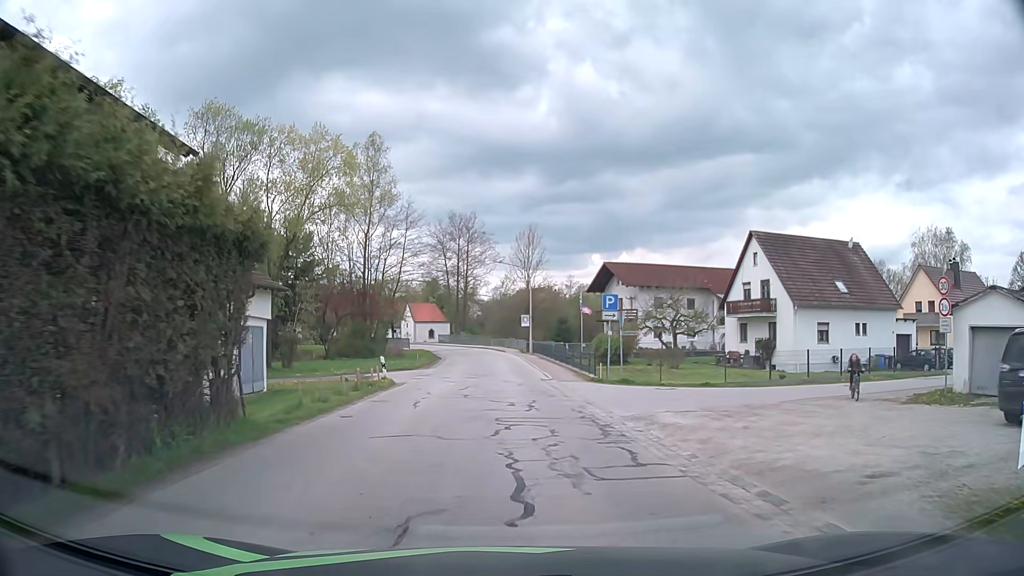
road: tertiary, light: Day
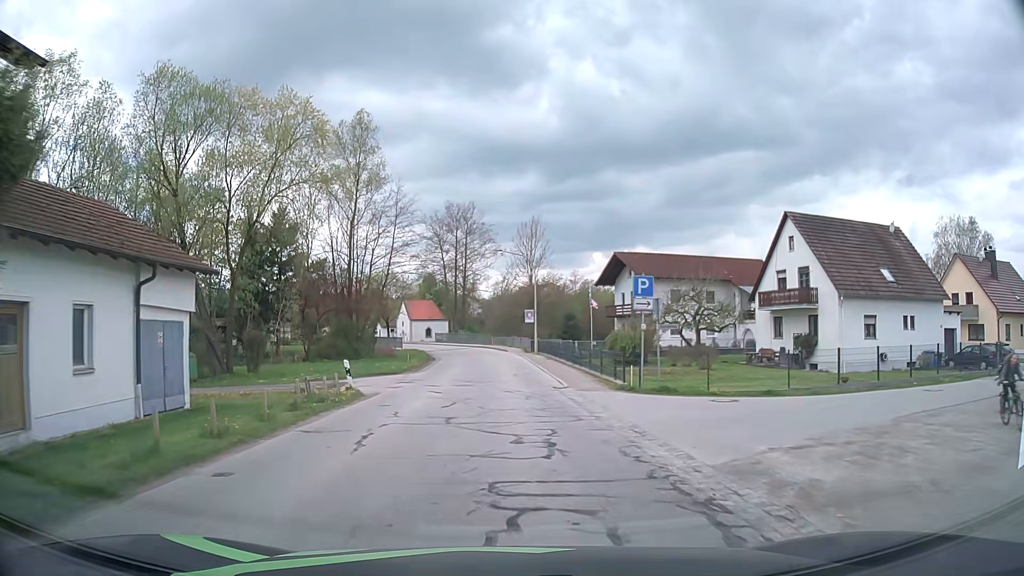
(+0.1, +6.0) m; +1°
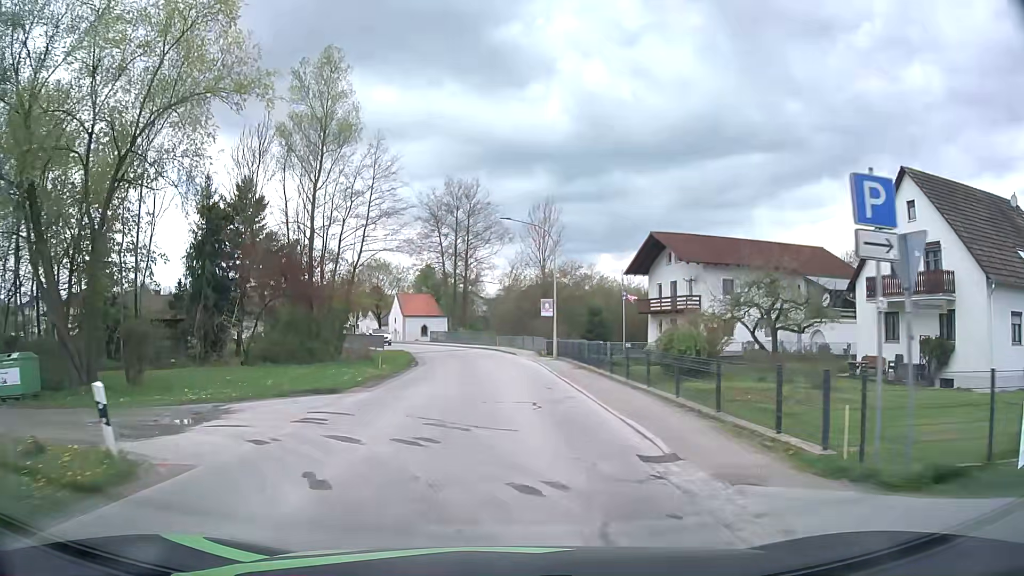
(-0.2, +12.7) m; -1°
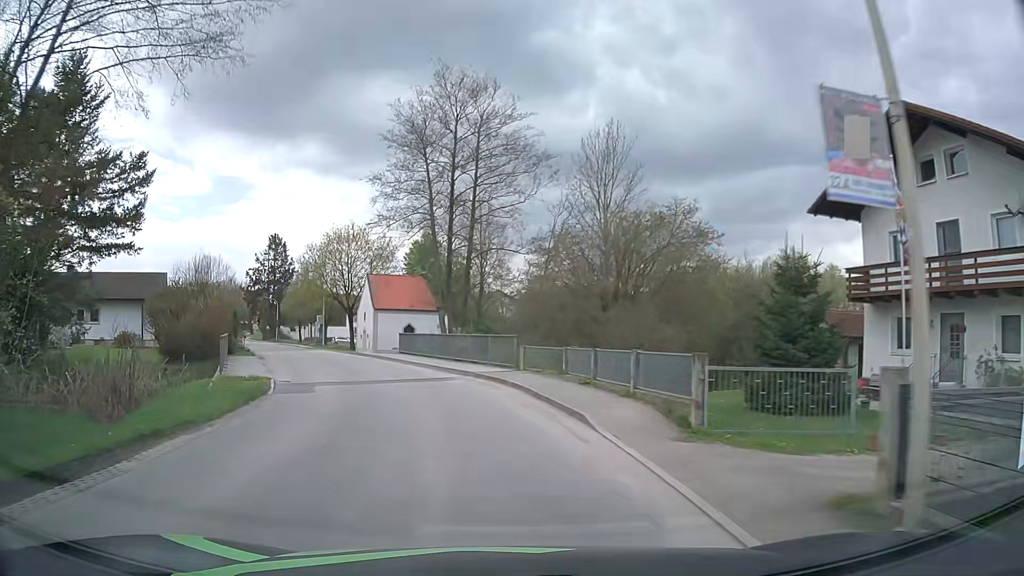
(0.0, +31.4) m; -3°
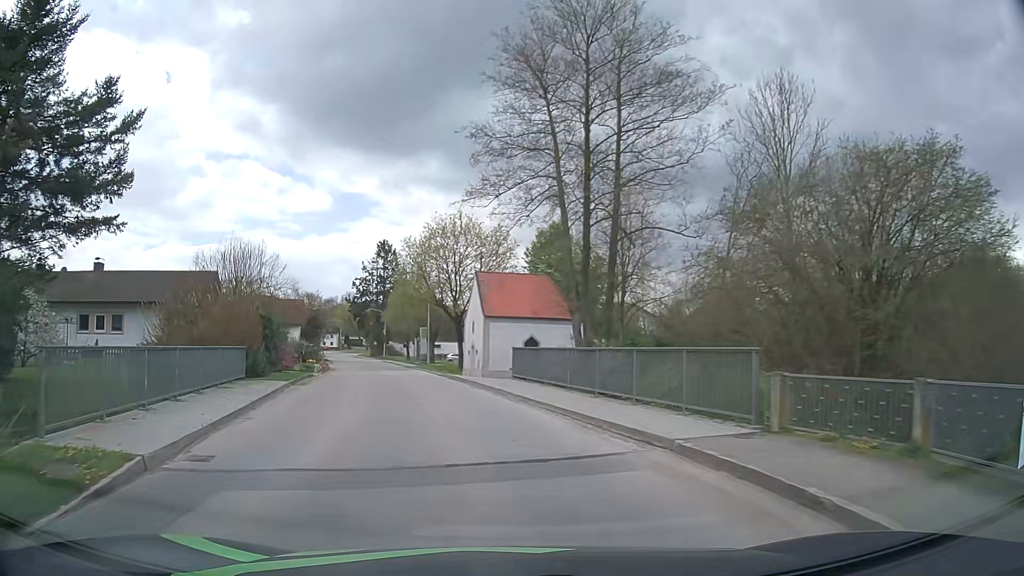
(-1.0, +12.5) m; -10°
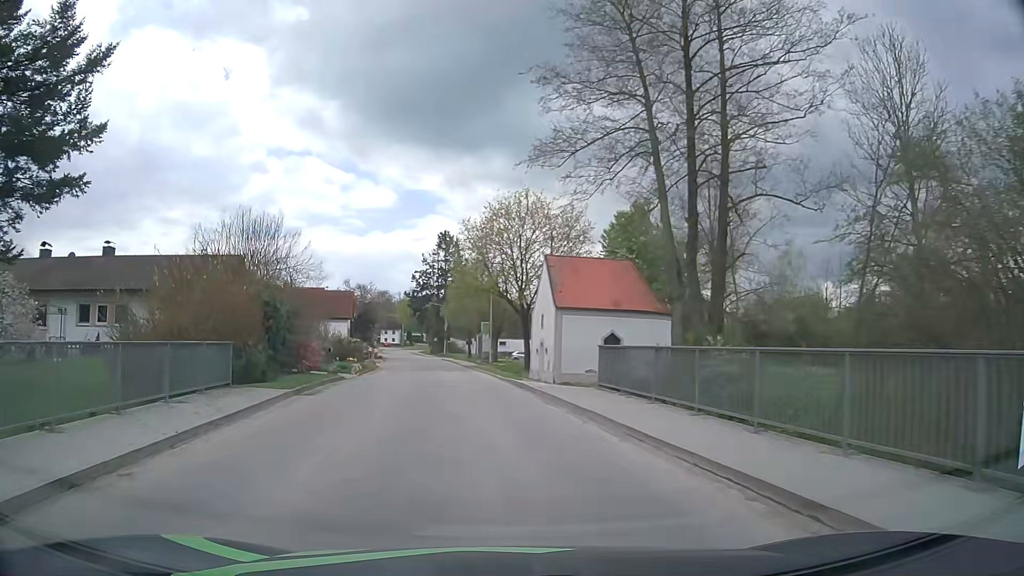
(-0.3, +6.4) m; -6°
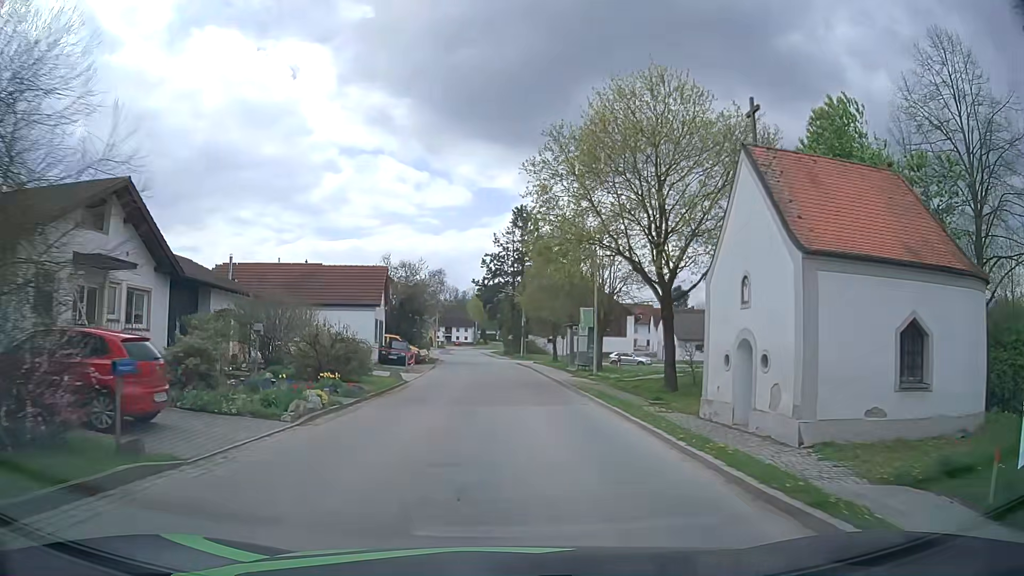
(-1.6, +19.5) m; -7°
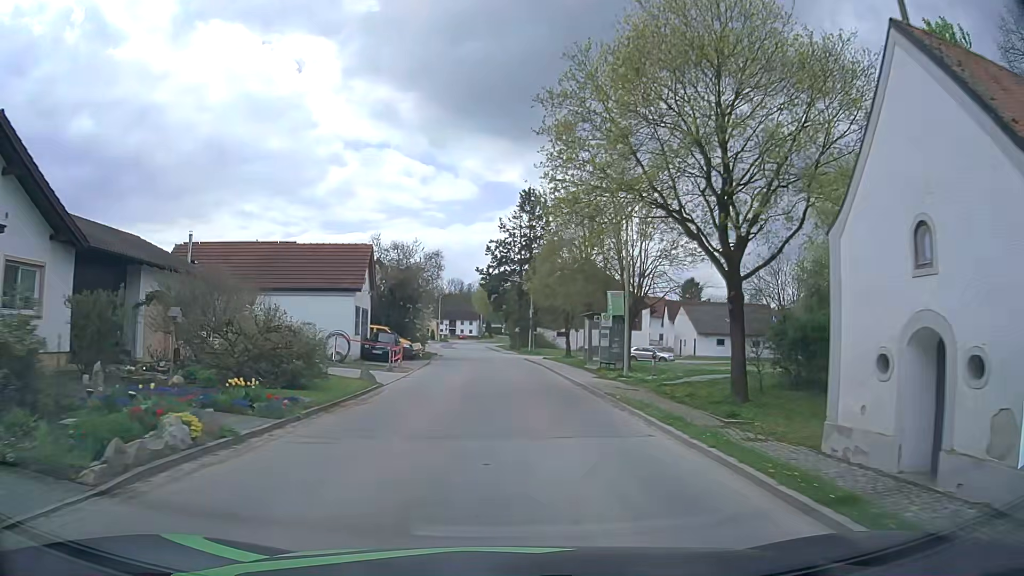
(0.0, +6.7) m; 0°
(0, +10) (0, +20) (0, +30) (-1, +40) (-1, +50) (-2, +60) (-2, +70) (-3, +80) (-4, +90) (-5, +100) m
